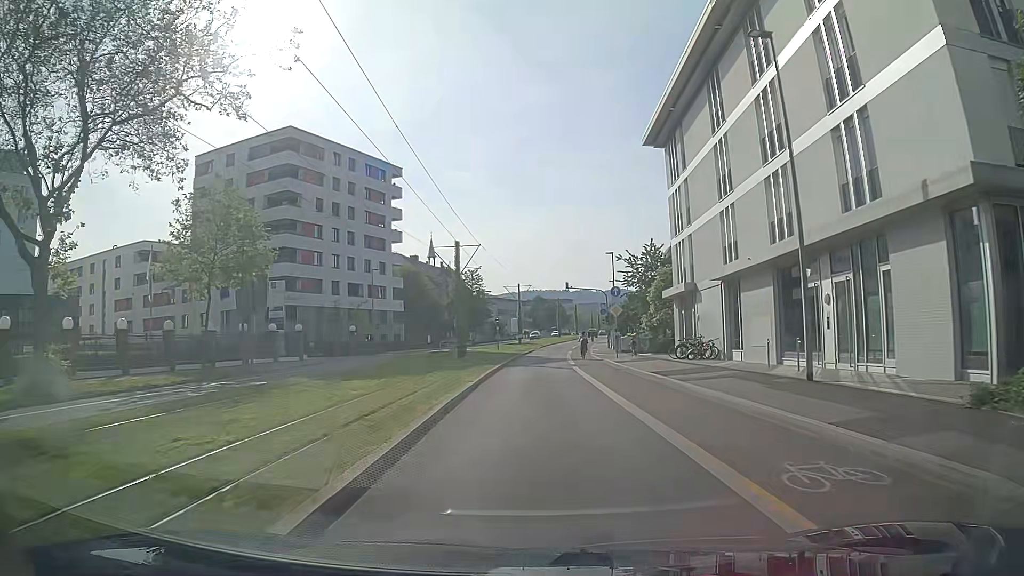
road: secondary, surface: asphalt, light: Day
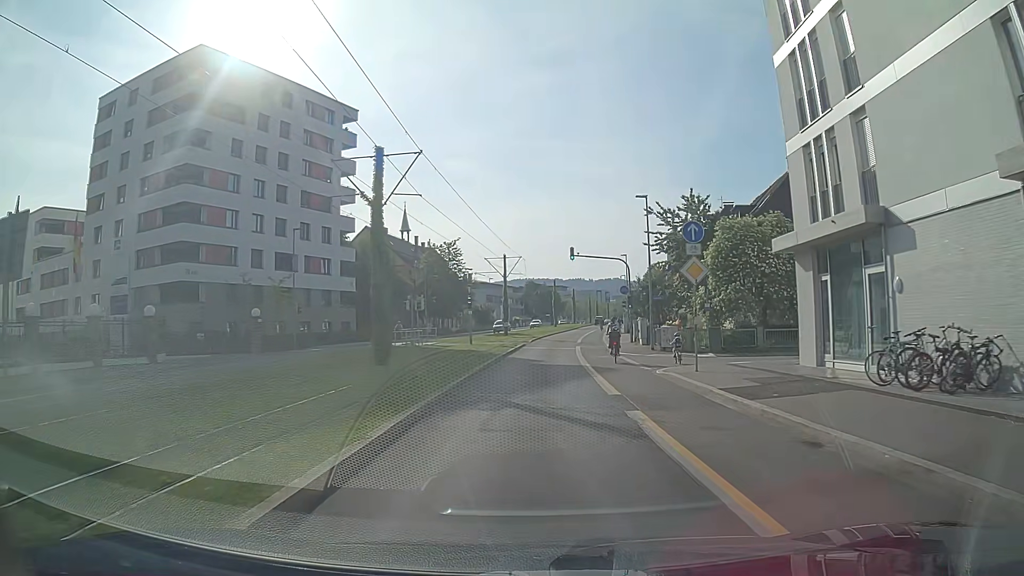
(+0.1, +20.2) m; +1°
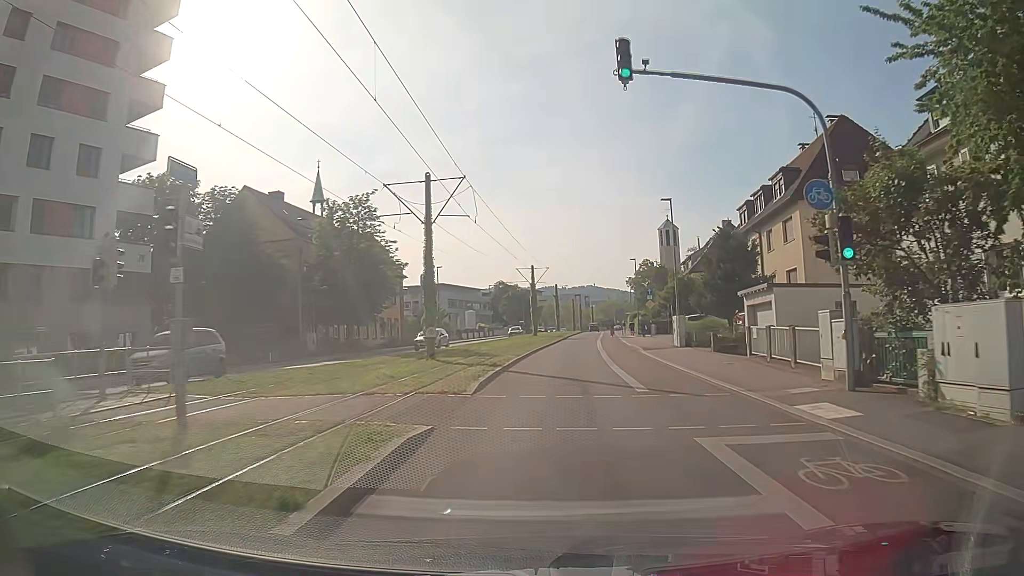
(+0.4, +34.3) m; +2°
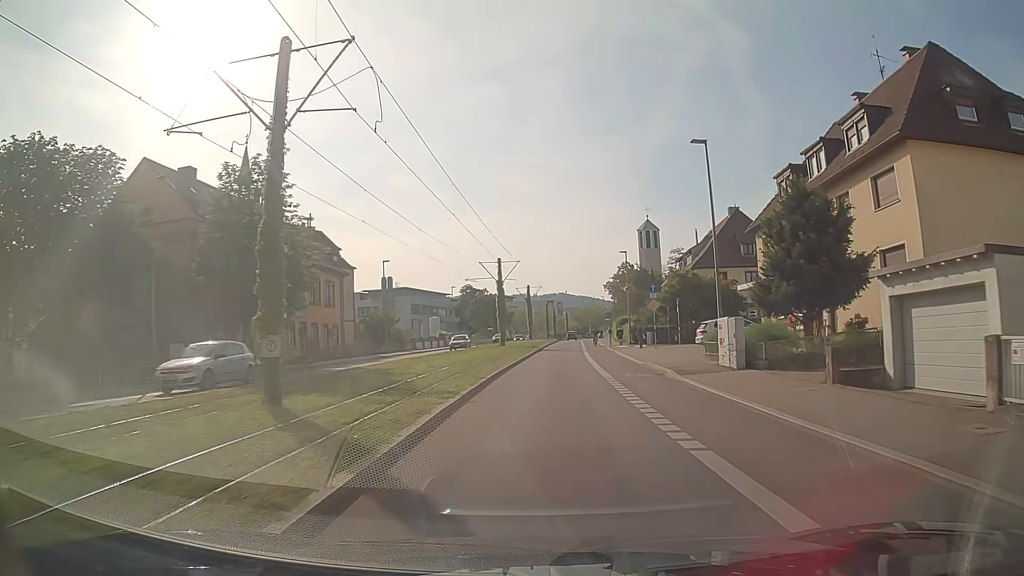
(+0.3, +13.8) m; +3°
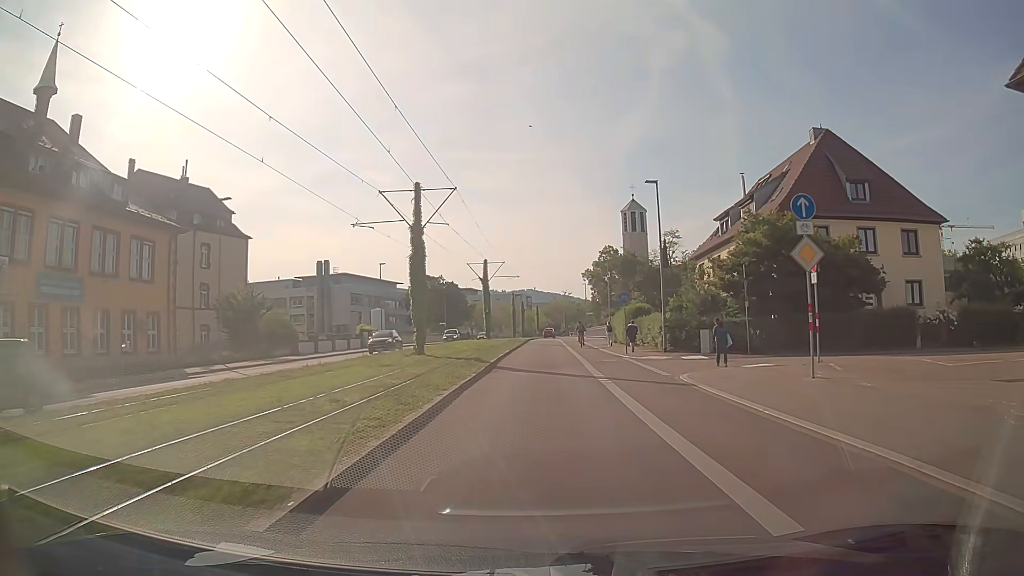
(+0.6, +28.0) m; +3°
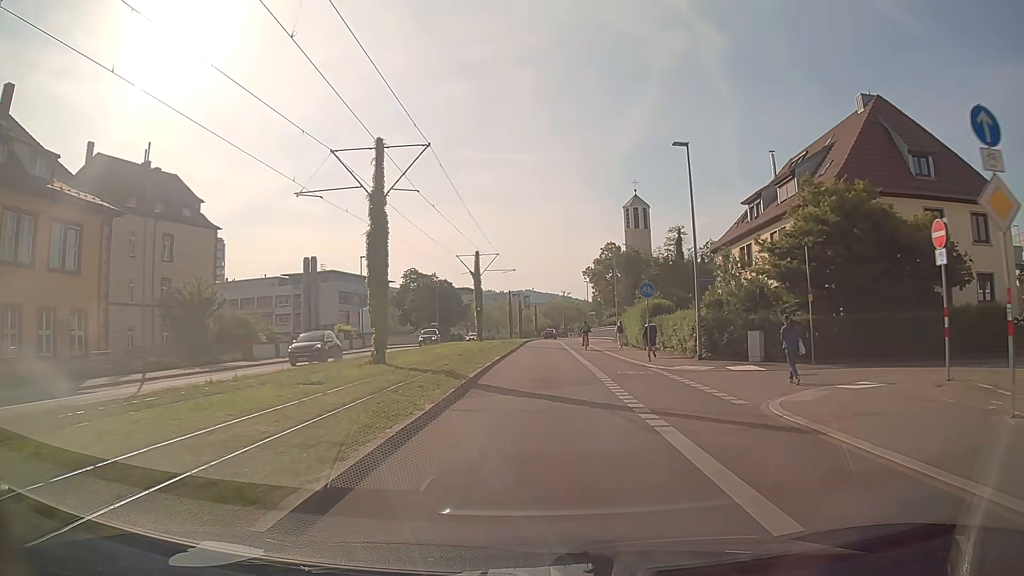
(0.0, +7.1) m; 0°
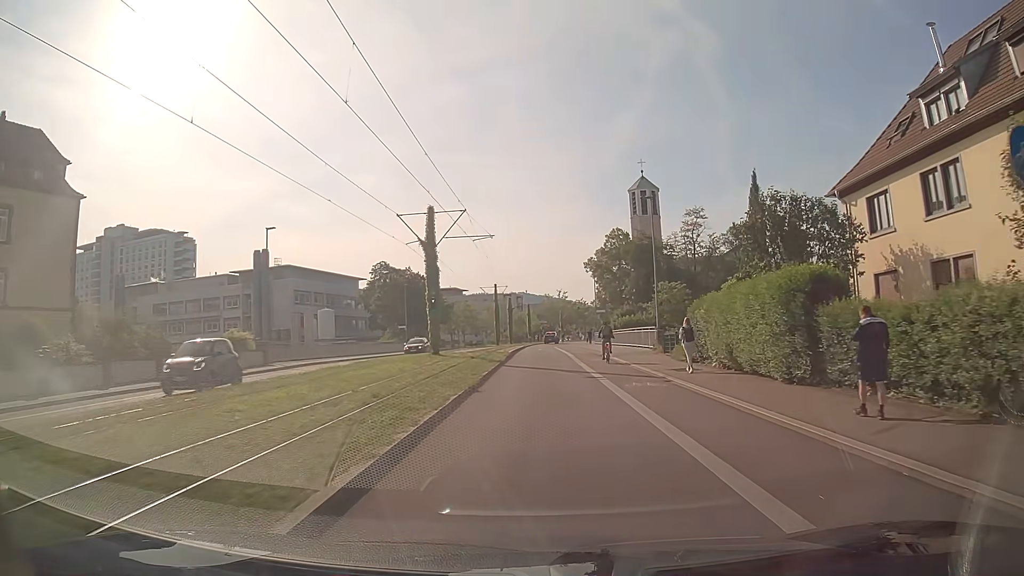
(+0.3, +21.4) m; +1°
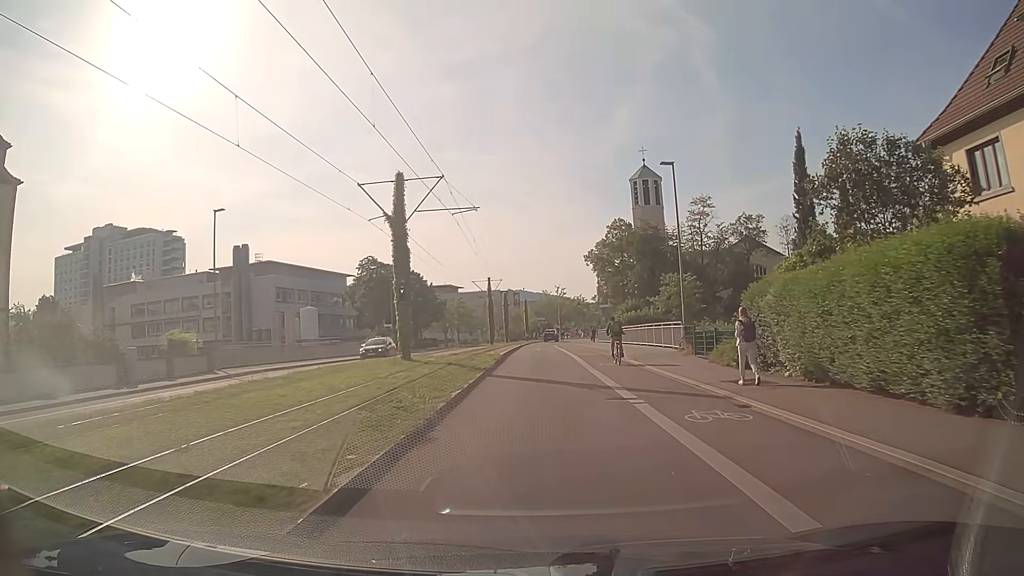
(0.0, +6.9) m; 0°
(0, +10) (0, +20) (0, +30) (0, +40) (0, +50) (0, +60) (0, +70) (+2, +80) (+4, +90) (+5, +100) m
